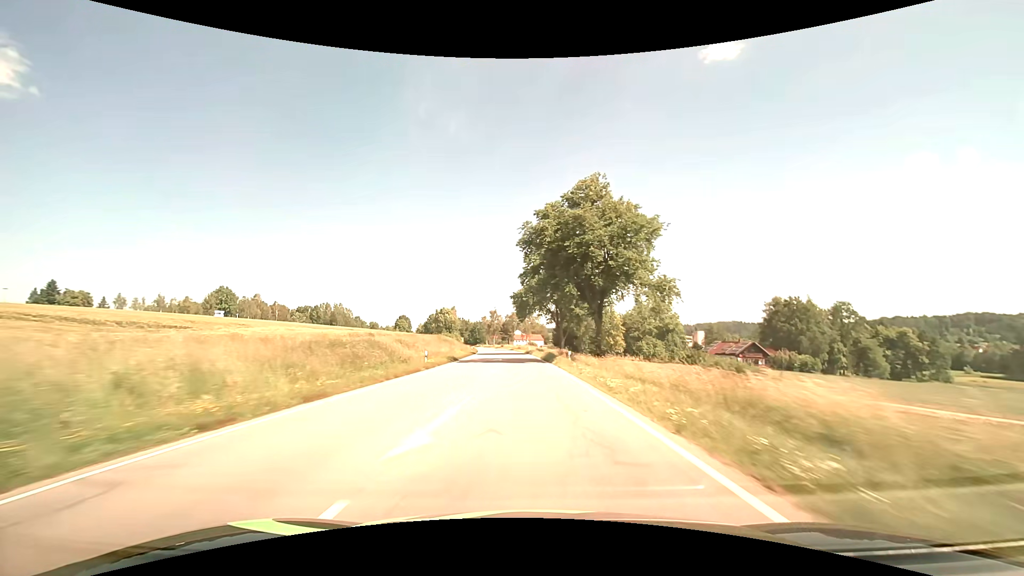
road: secondary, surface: asphalt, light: Day
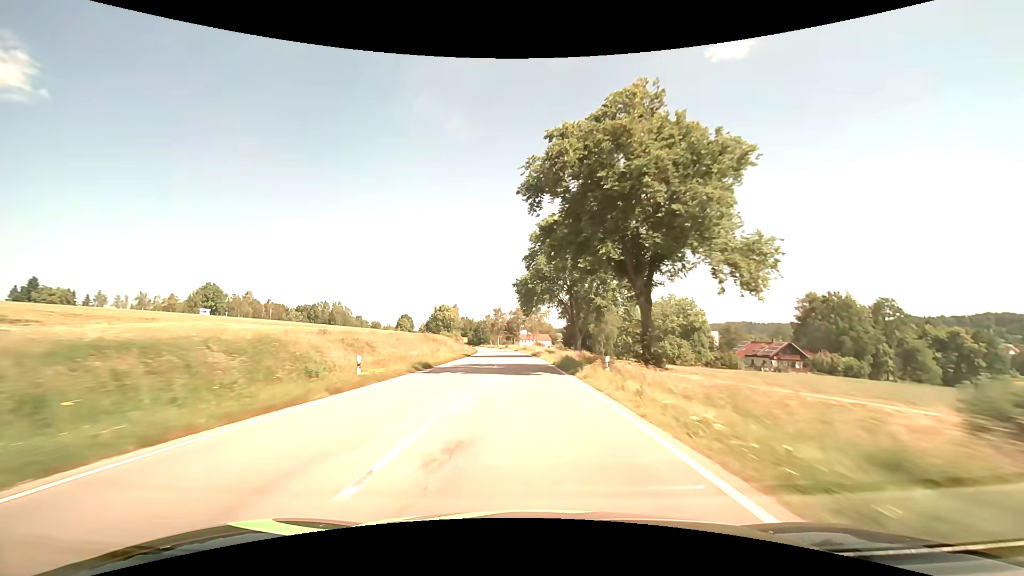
(-0.1, +14.3) m; -1°
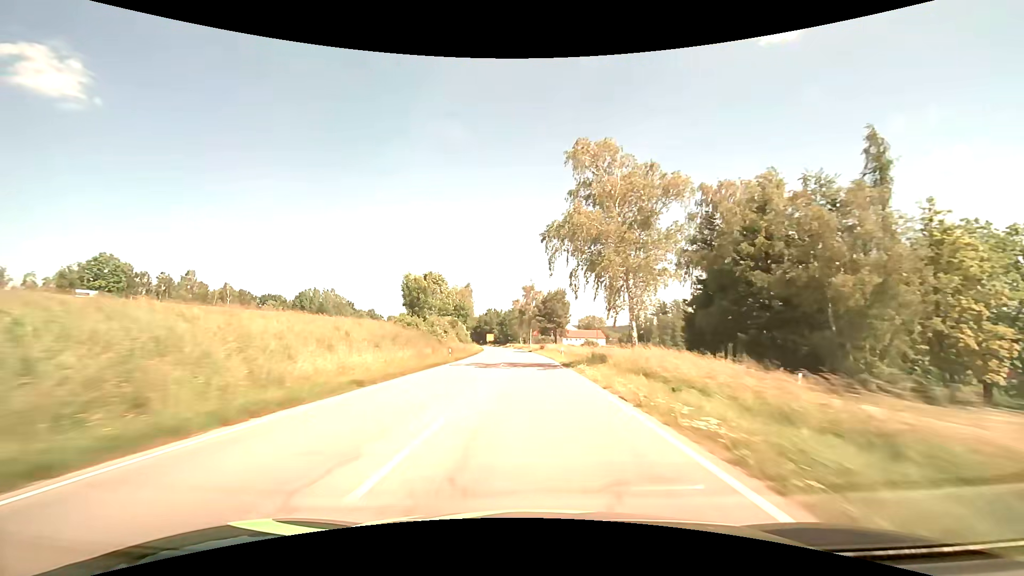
(-2.7, +71.9) m; -5°
(0, +10) (0, +20) (0, +30) (-1, +40) (-1, +50) (-1, +60) (-2, +70) (-2, +80) (-3, +90) (-4, +100) m
